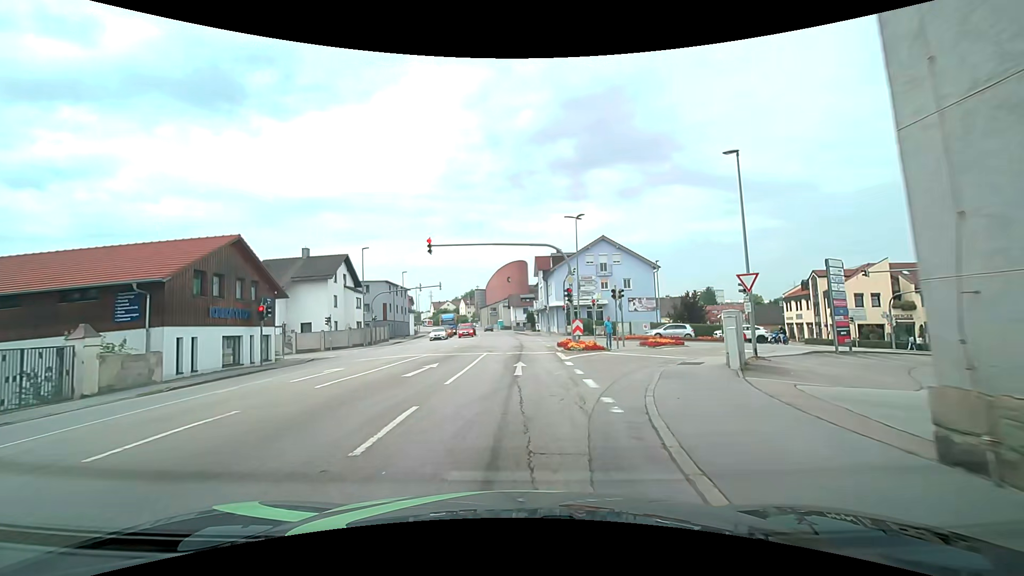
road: tertiary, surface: asphalt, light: Day
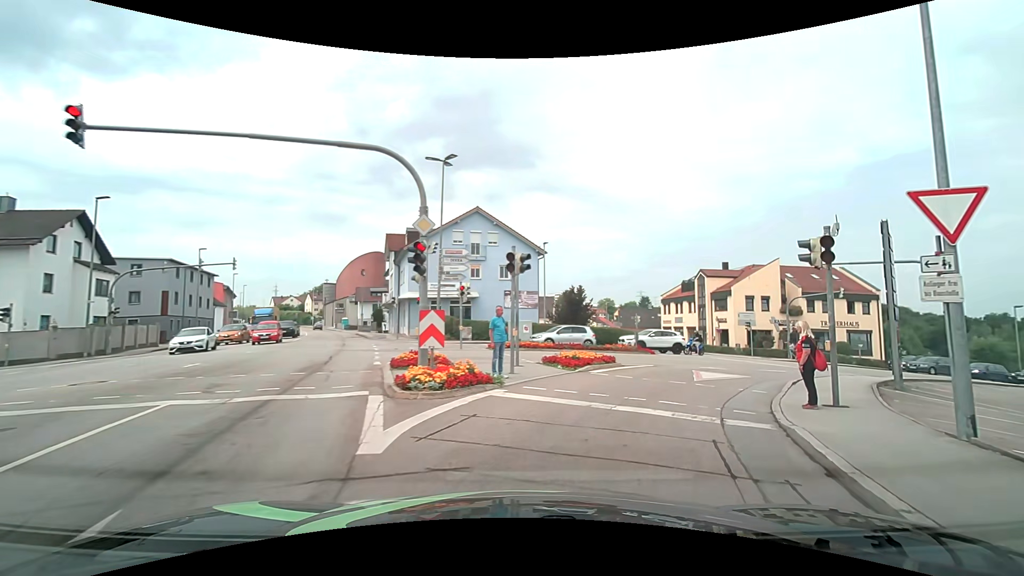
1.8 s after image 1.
(+1.3, +14.2) m; +16°
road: tertiary_link
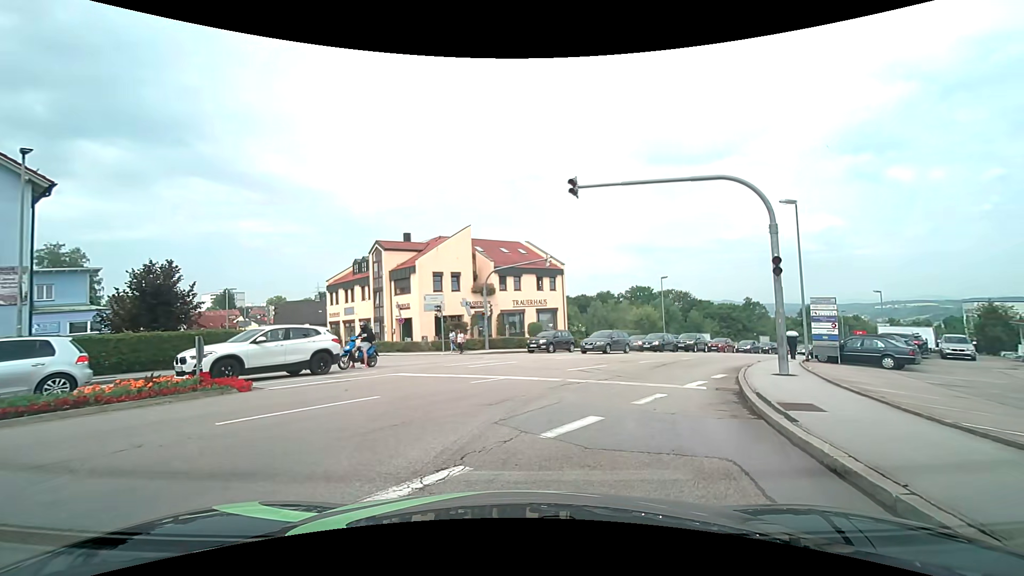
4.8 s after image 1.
(+5.0, +16.0) m; +35°
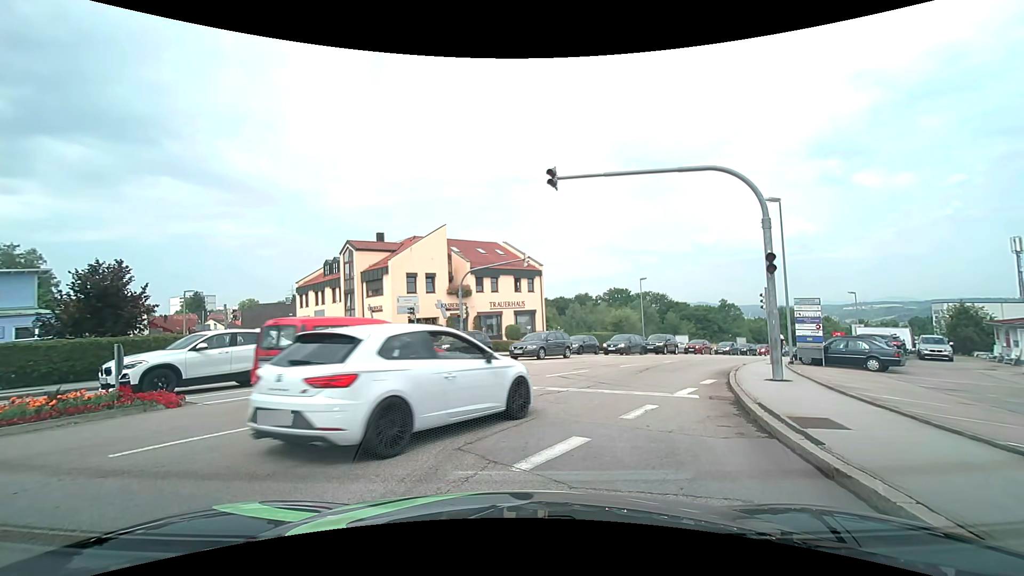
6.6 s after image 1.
(+0.1, +1.1) m; +3°
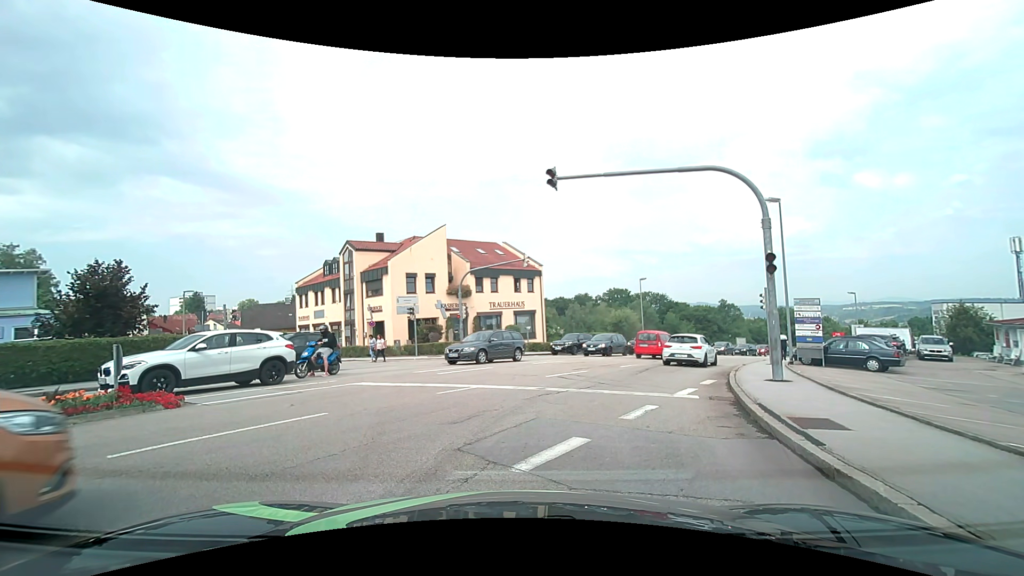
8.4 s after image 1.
(0.0, +0.1) m; 0°
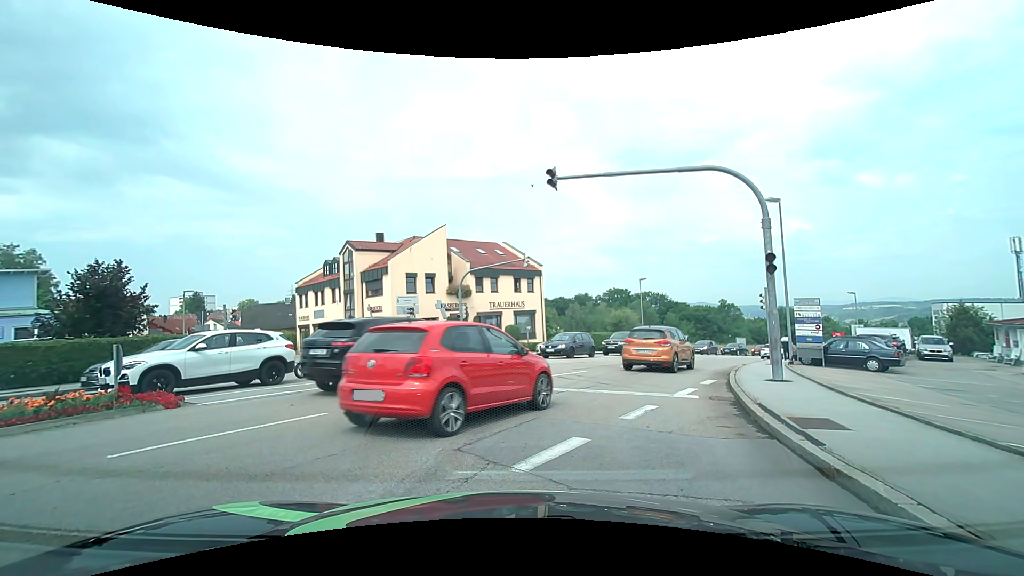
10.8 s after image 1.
(0.0, 0.0) m; 0°
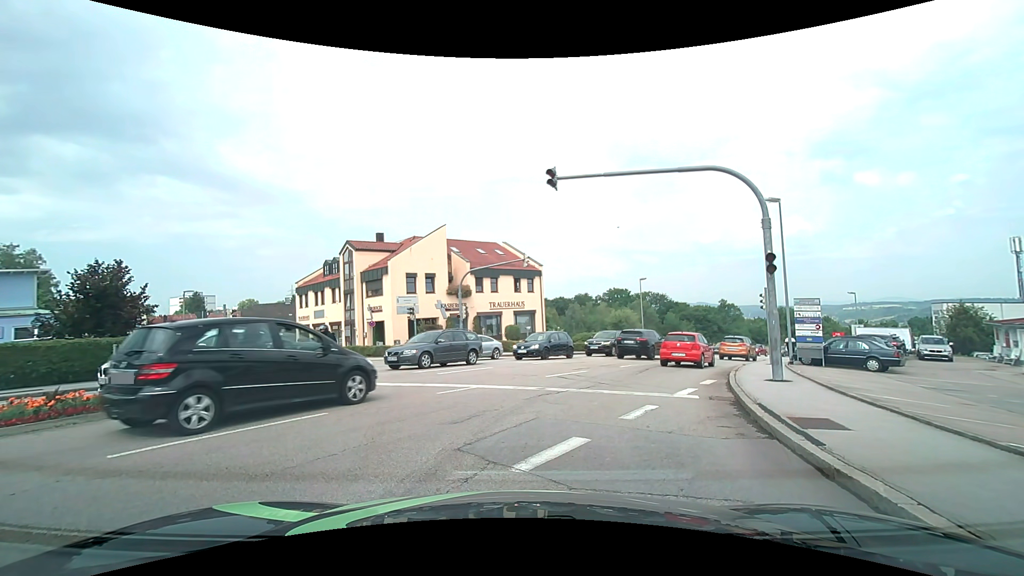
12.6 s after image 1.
(0.0, 0.0) m; 0°
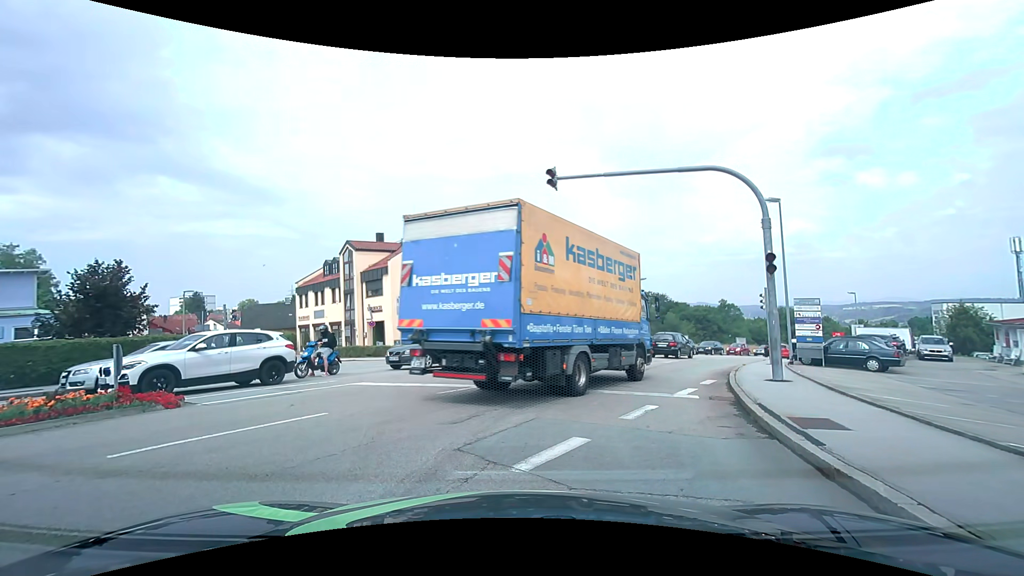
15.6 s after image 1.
(0.0, 0.0) m; 0°
(+1, +10) (+4, +19) (+9, +28) (+14, +37) (+20, +45) (+26, +53) (+32, +60) (+40, +67) (+47, +74) (+55, +80) m
